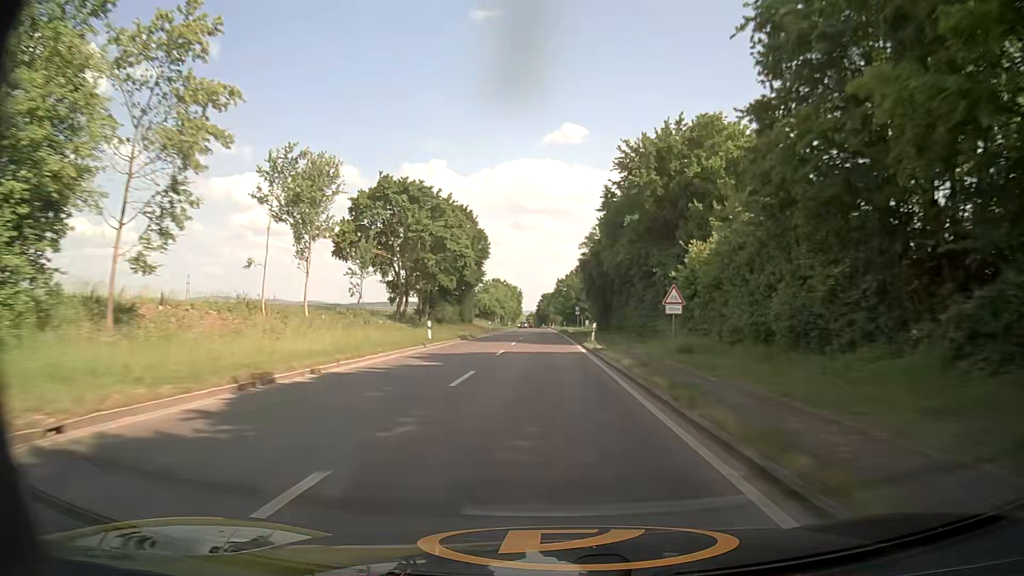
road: secondary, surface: asphalt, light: Day
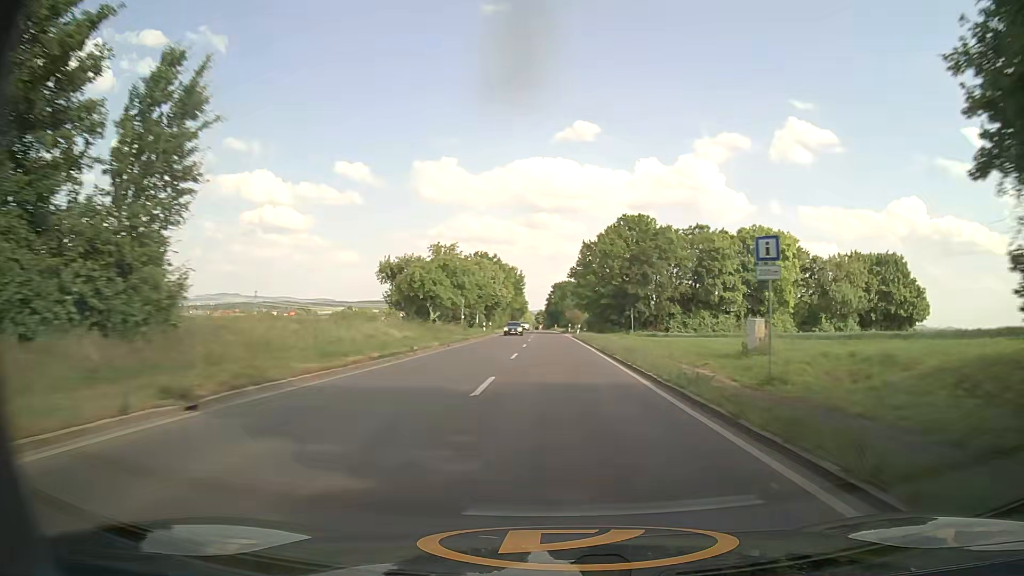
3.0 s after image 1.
(-0.6, +73.4) m; -1°
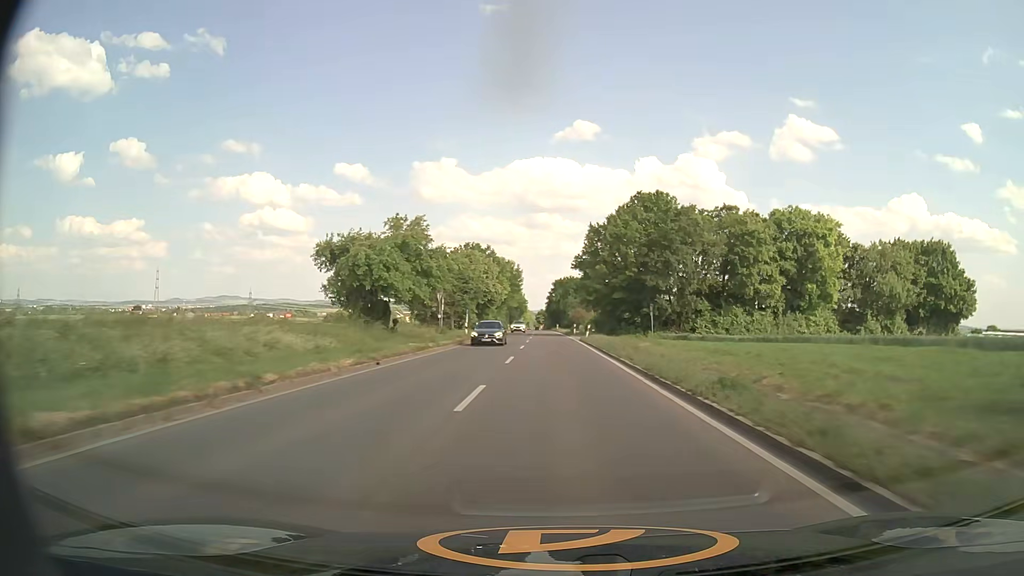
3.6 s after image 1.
(0.0, +14.5) m; 0°
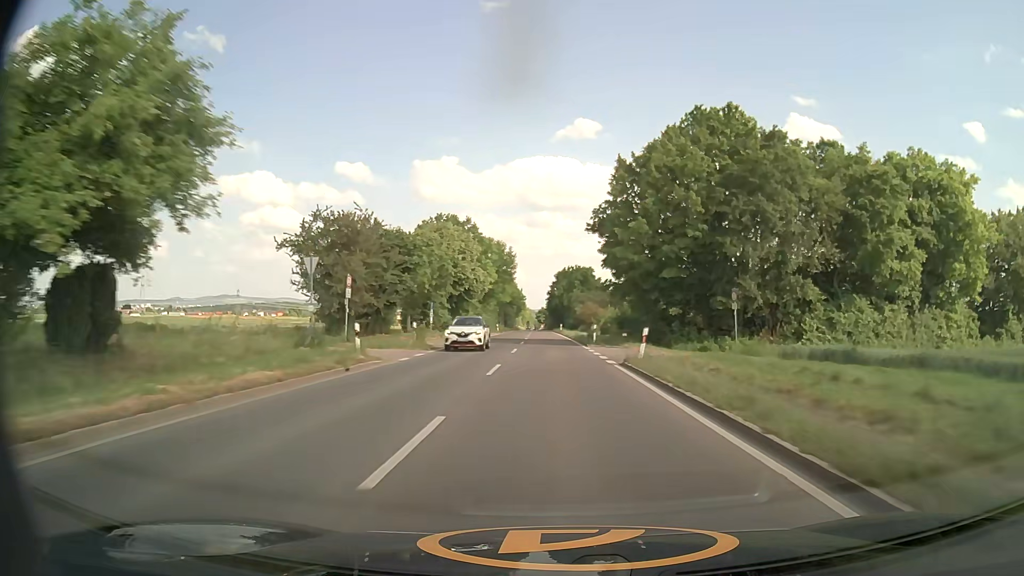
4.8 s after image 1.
(-0.2, +28.8) m; 0°
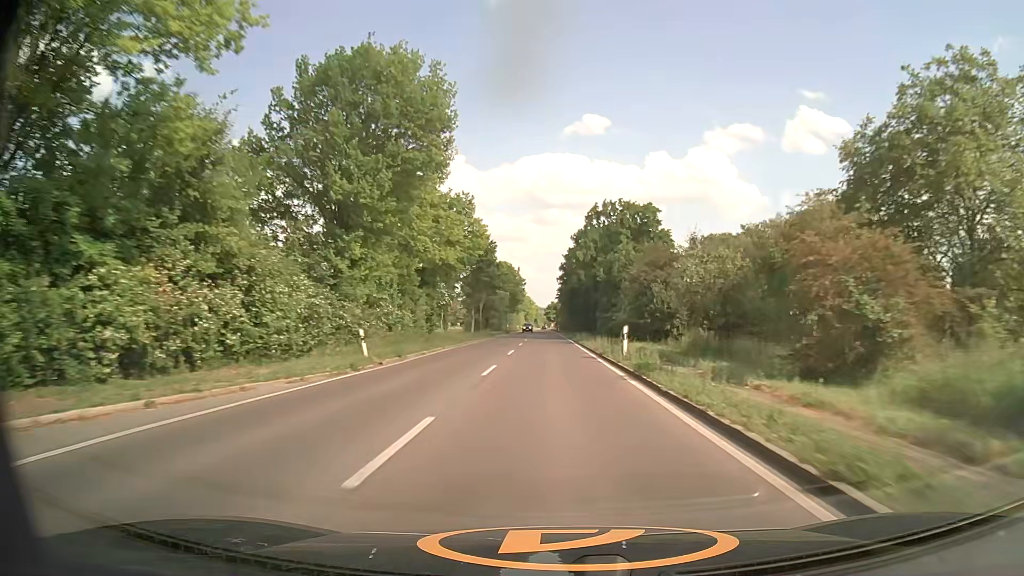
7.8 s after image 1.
(-0.8, +71.8) m; -1°
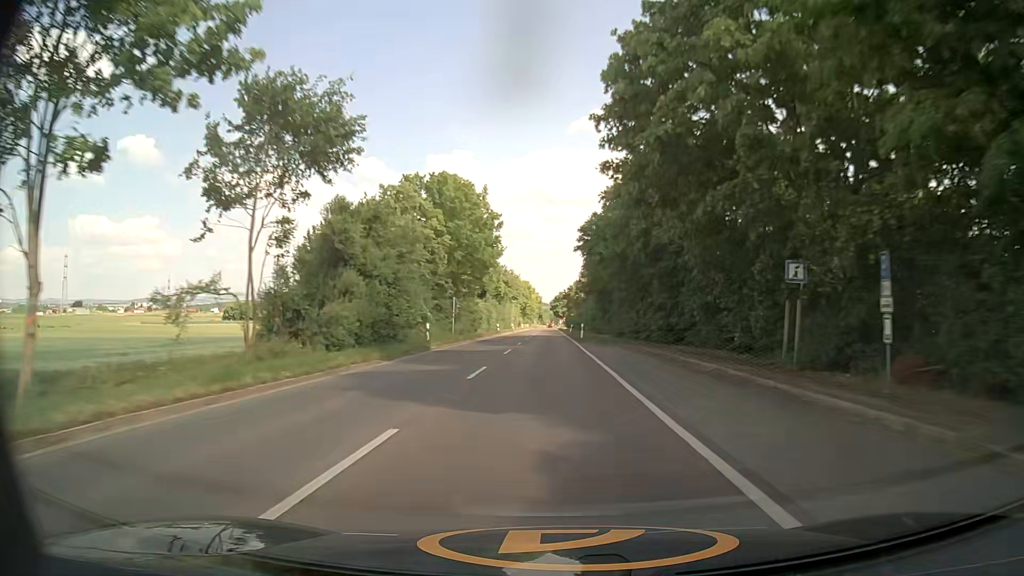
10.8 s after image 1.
(-0.6, +73.0) m; -1°
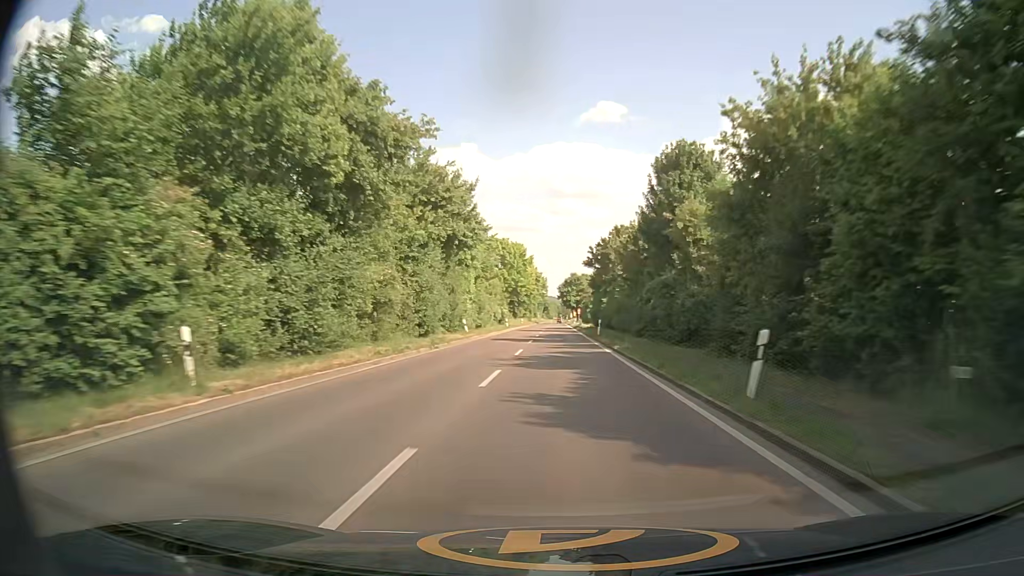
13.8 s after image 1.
(+0.1, +71.9) m; 0°
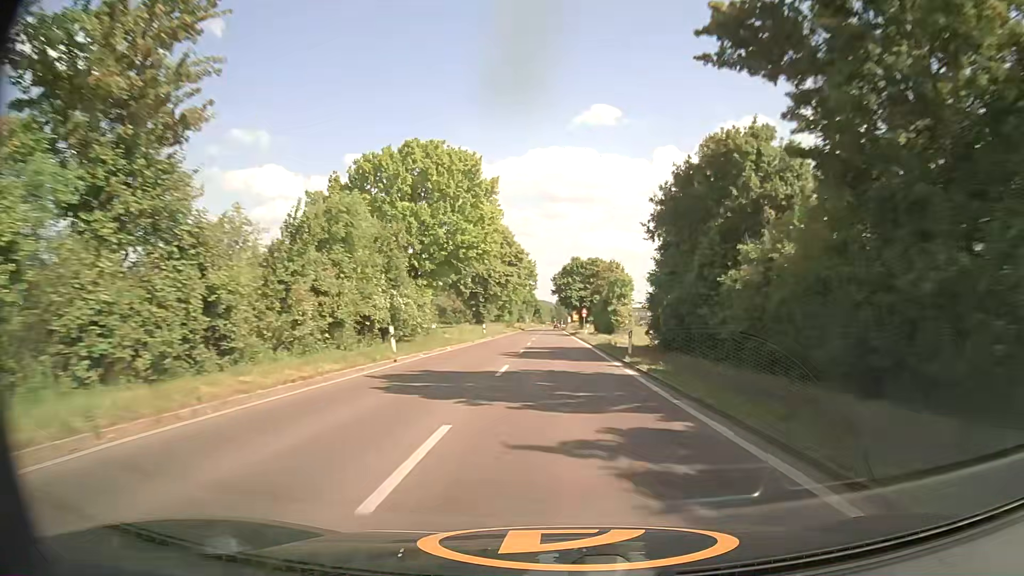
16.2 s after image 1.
(0.0, +55.2) m; 0°
(0, +10) (0, +20) (0, +30) (0, +40) (0, +50) (0, +60) (0, +70) (0, +80) (0, +90) (0, +100) m
